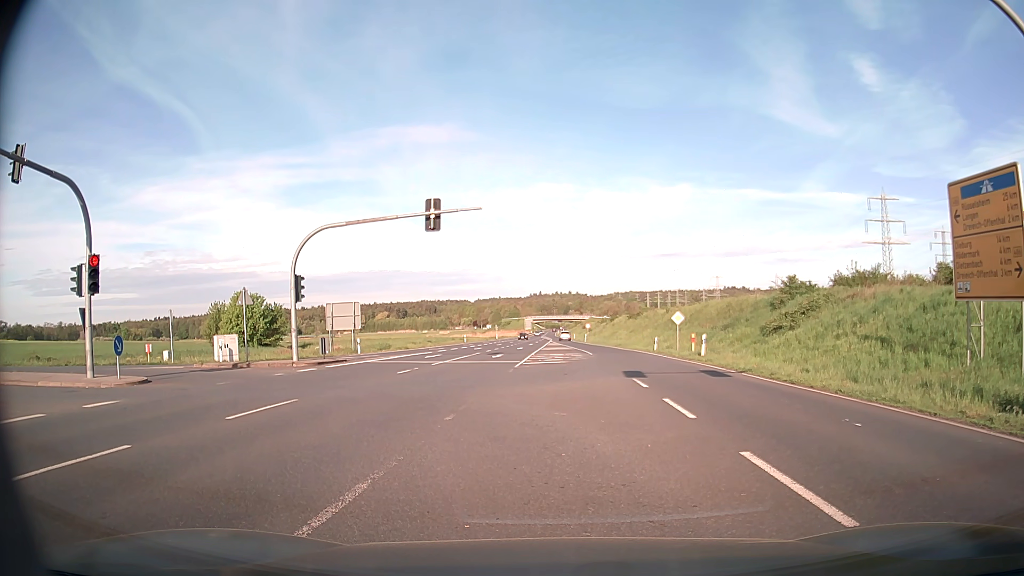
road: primary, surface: asphalt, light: Day
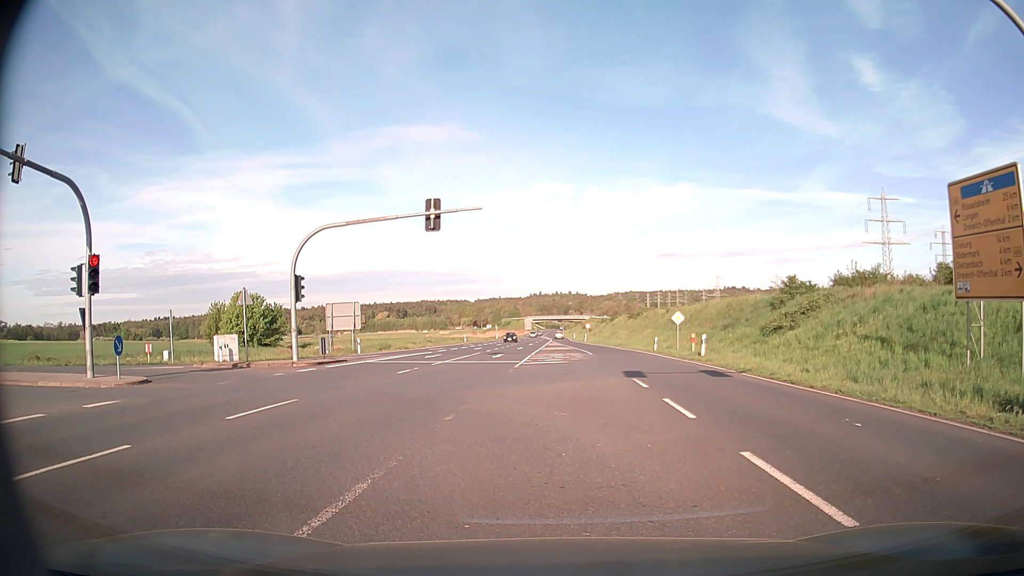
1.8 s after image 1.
(0.0, 0.0) m; 0°
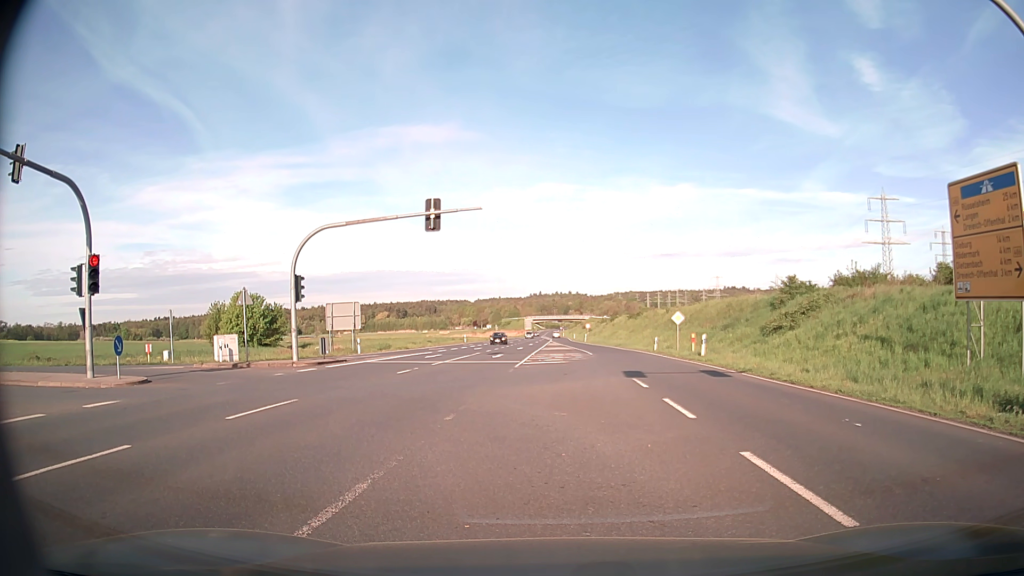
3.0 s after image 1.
(0.0, 0.0) m; 0°
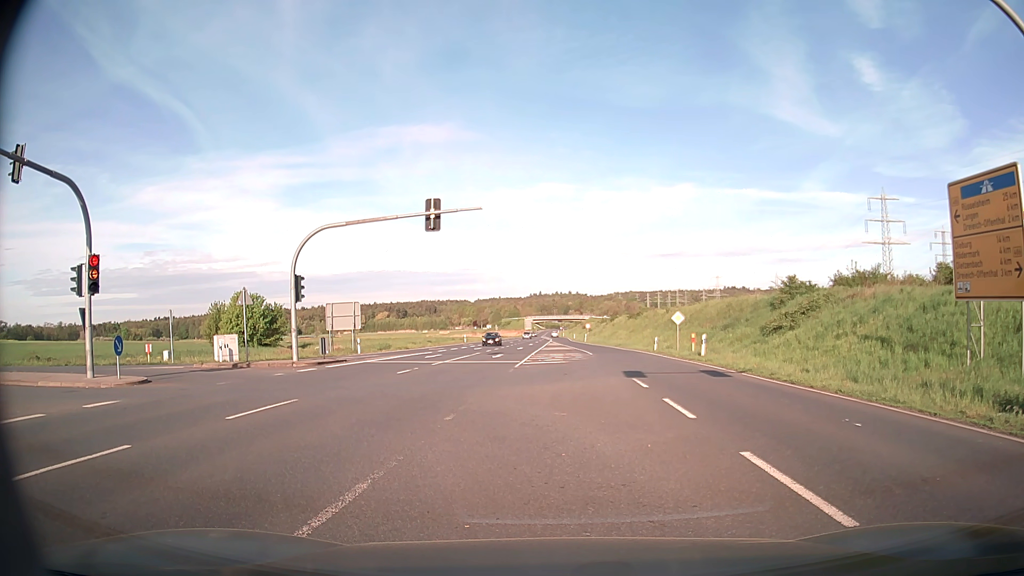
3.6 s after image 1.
(0.0, 0.0) m; 0°
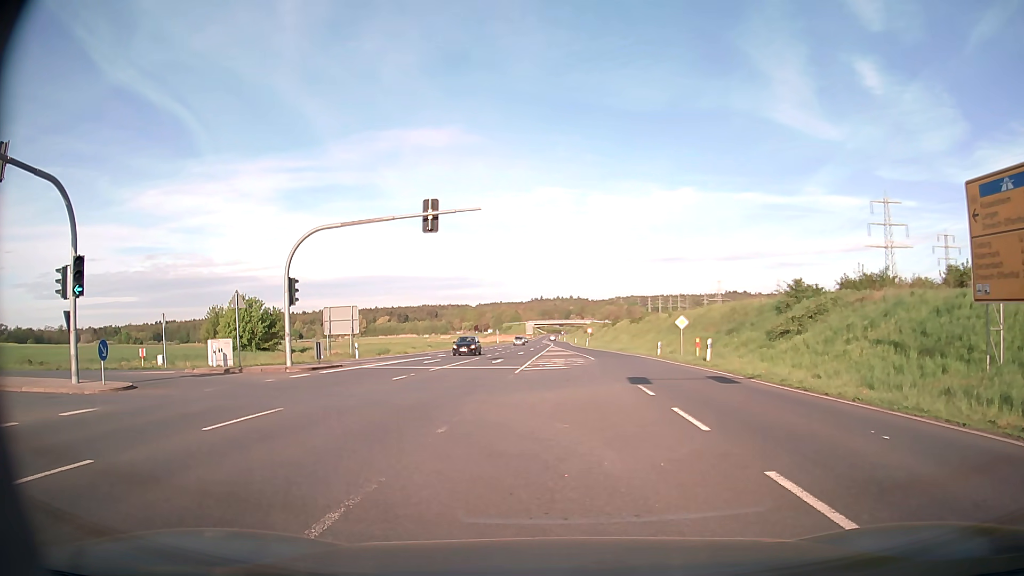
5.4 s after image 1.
(0.0, +1.0) m; 0°
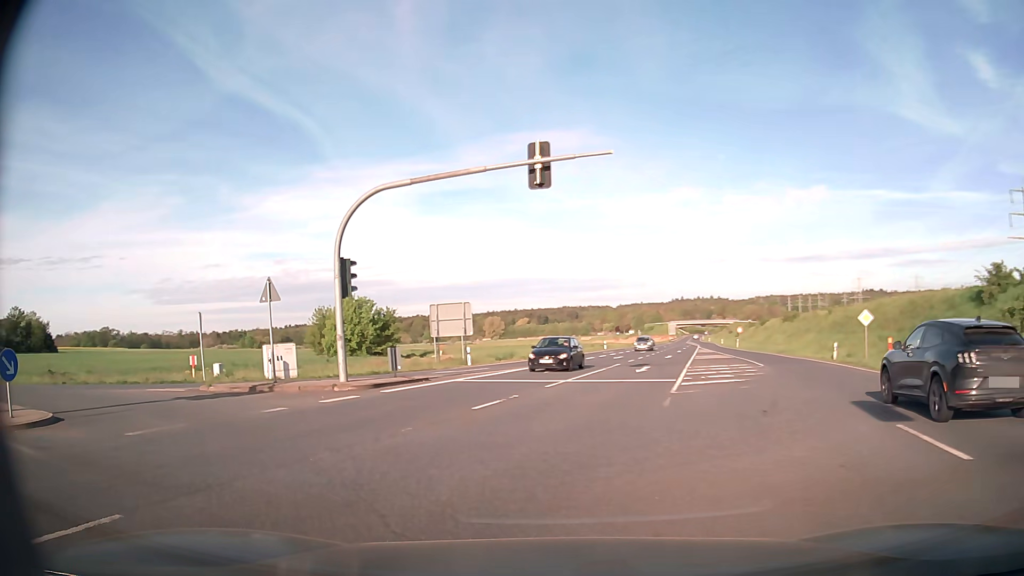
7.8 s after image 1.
(-0.6, +9.0) m; -13°
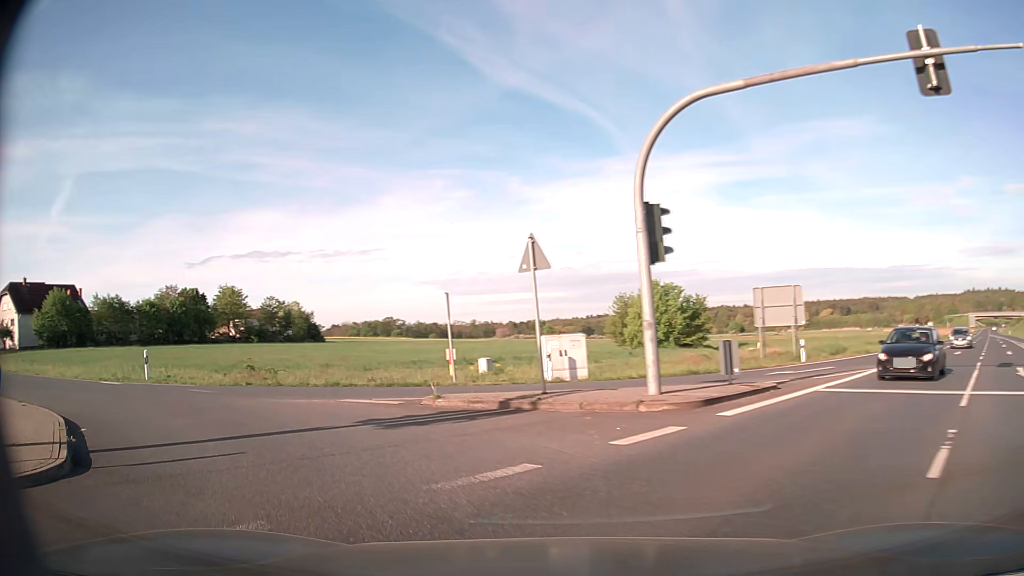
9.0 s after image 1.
(-1.5, +7.2) m; -25°
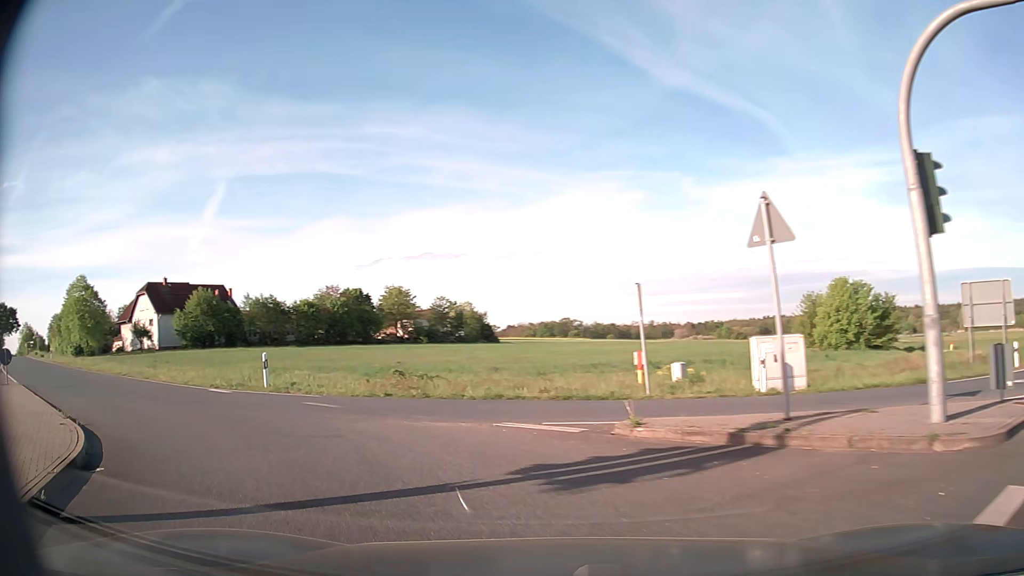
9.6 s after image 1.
(-0.5, +4.0) m; -15°
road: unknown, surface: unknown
(-3, +9) (-10, +16) (-18, +22) (-26, +28) (-34, +34) (-42, +40) (-50, +47) (-58, +53) (-65, +59) (-73, +66) m
